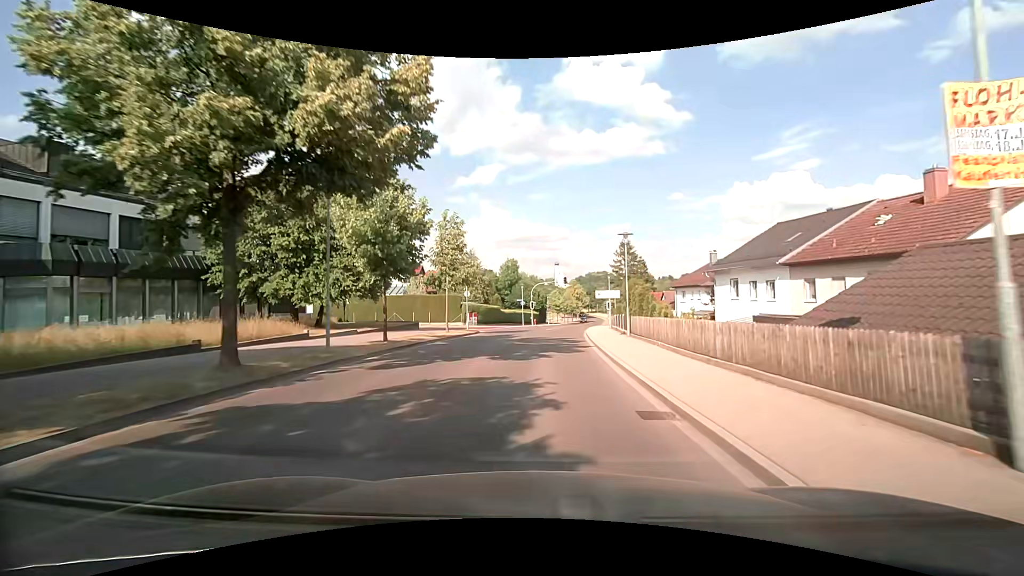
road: tertiary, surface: asphalt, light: Day
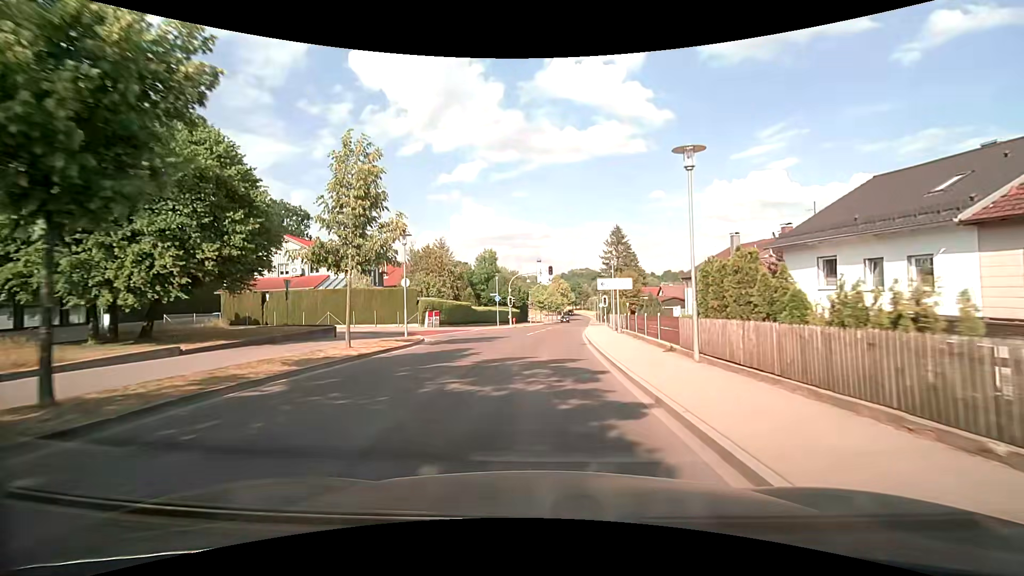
(+0.3, +12.7) m; +2°
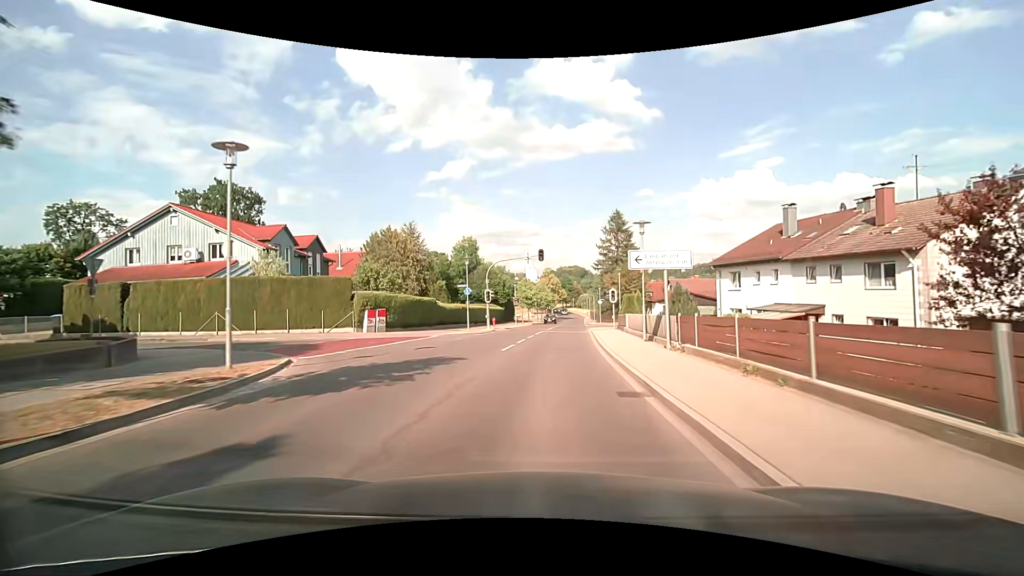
(+0.2, +13.0) m; +1°
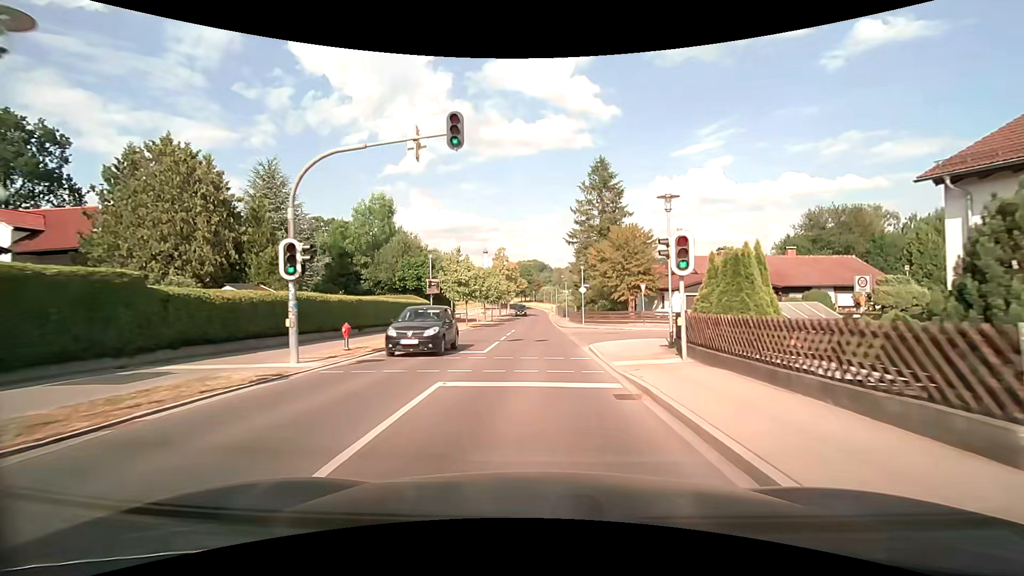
(+1.3, +27.3) m; +5°
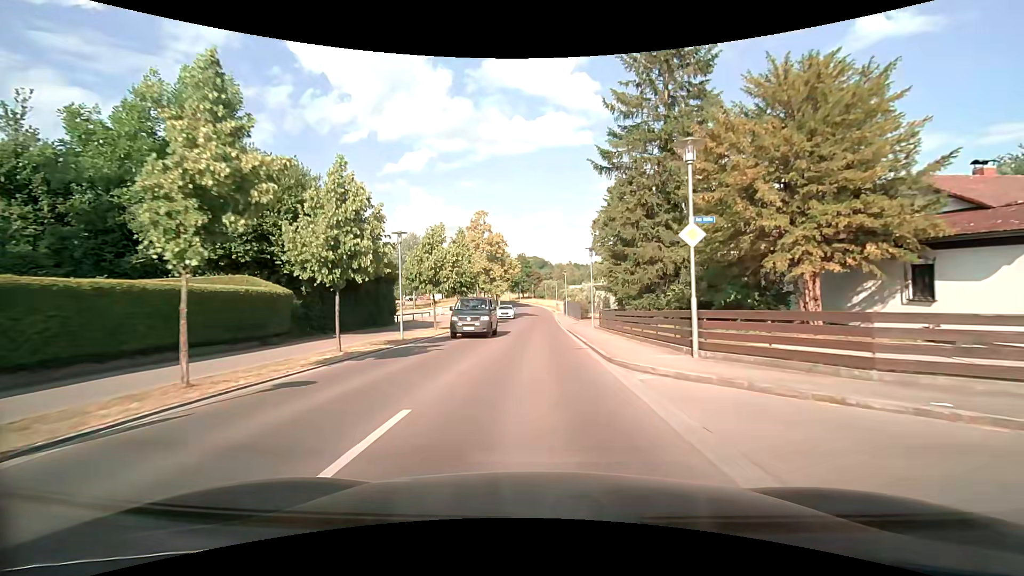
(+0.2, +28.6) m; 0°
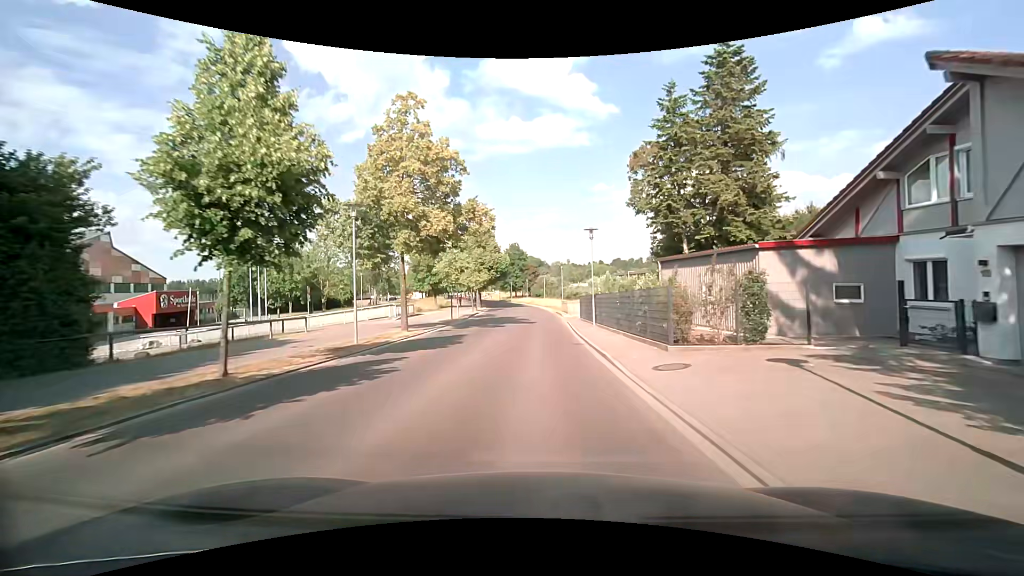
(+0.1, +28.4) m; +1°
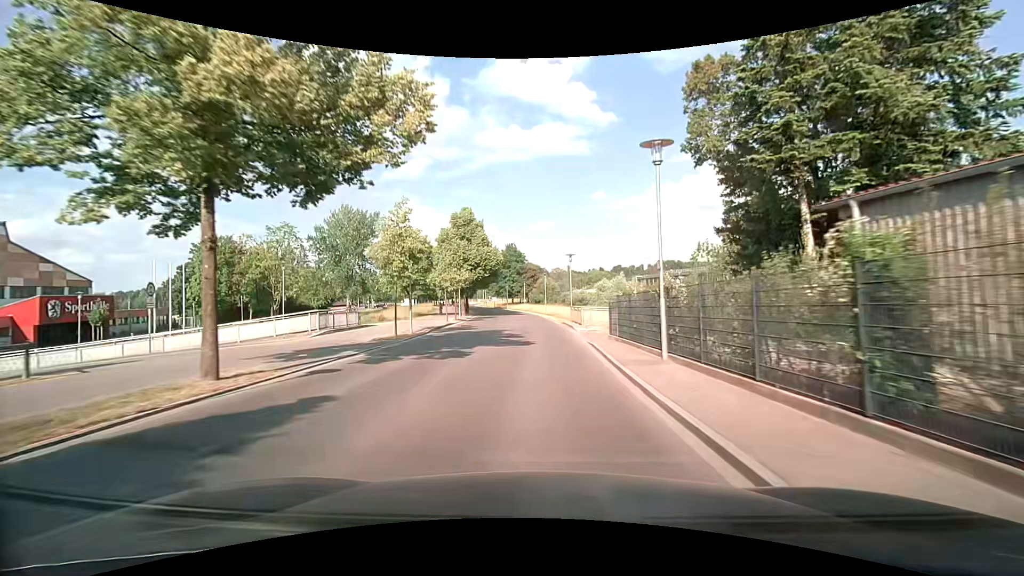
(0.0, +14.2) m; 0°
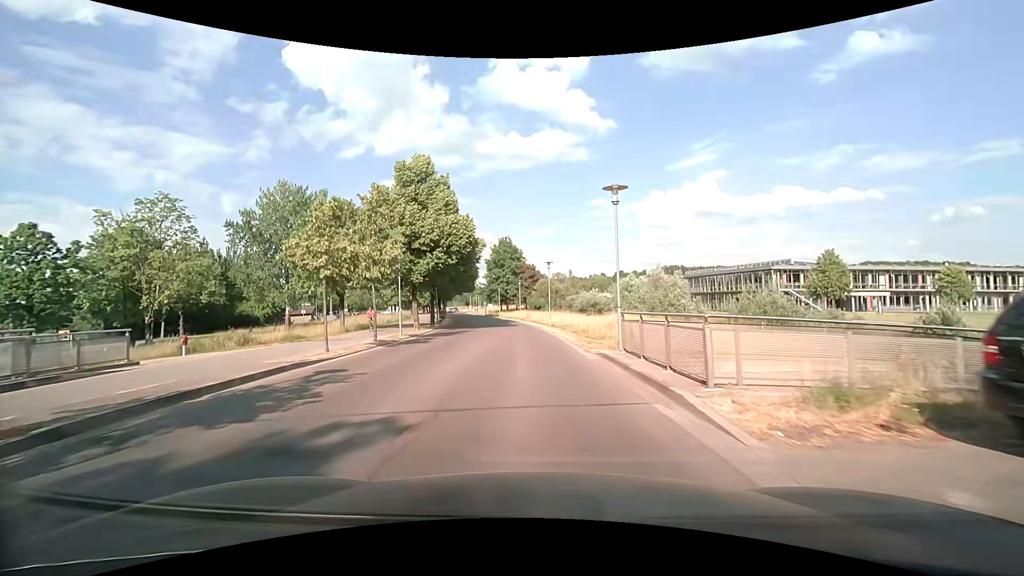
(0.0, +21.2) m; 0°
(0, +10) (0, +20) (-1, +30) (-2, +40) (-3, +50) (-4, +60) (-6, +70) (-7, +80) (-10, +89) (-12, +99) m
